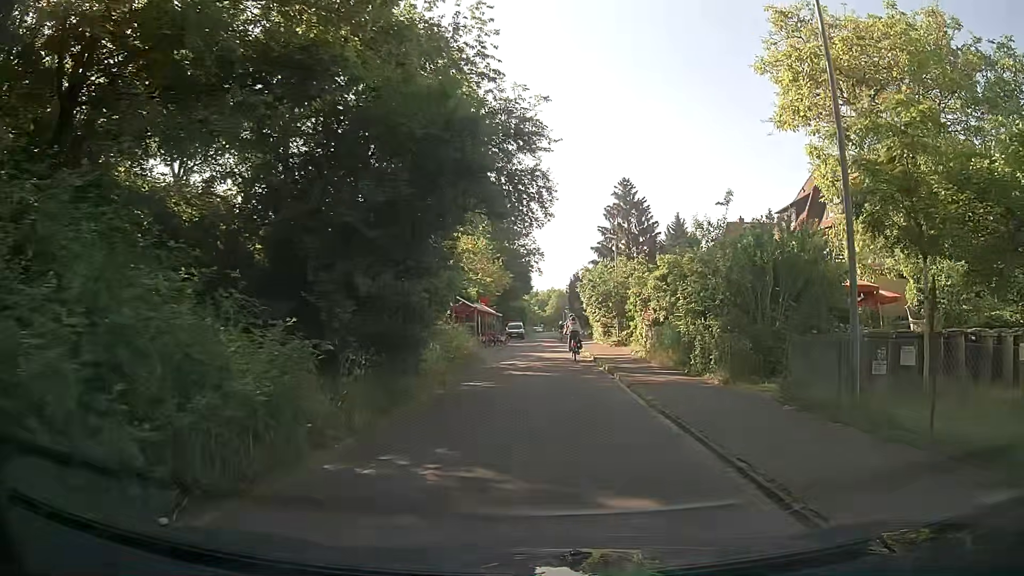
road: residential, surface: asphalt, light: Day
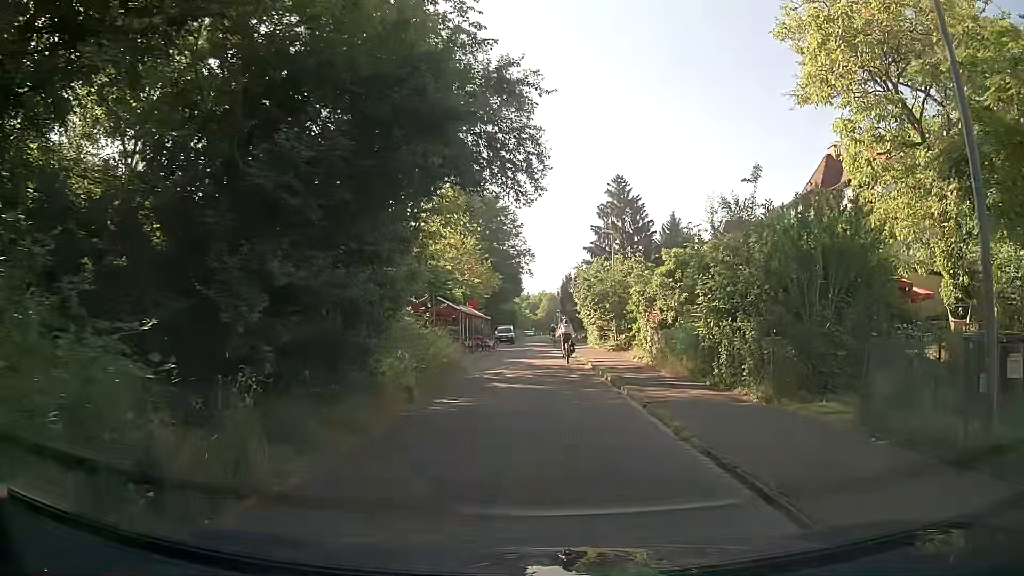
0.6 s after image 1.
(0.0, +3.2) m; 0°
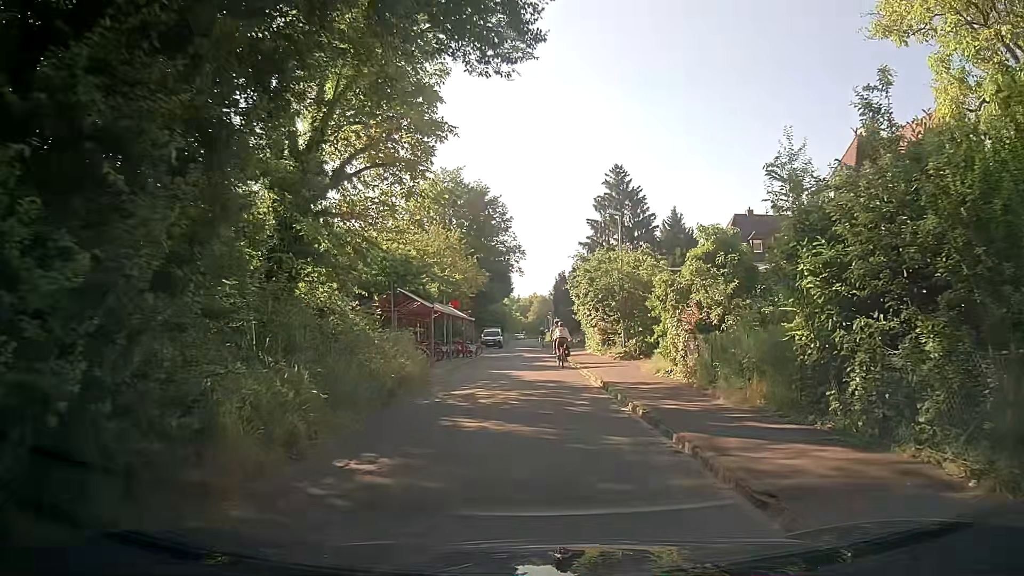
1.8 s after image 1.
(+0.1, +6.4) m; +1°
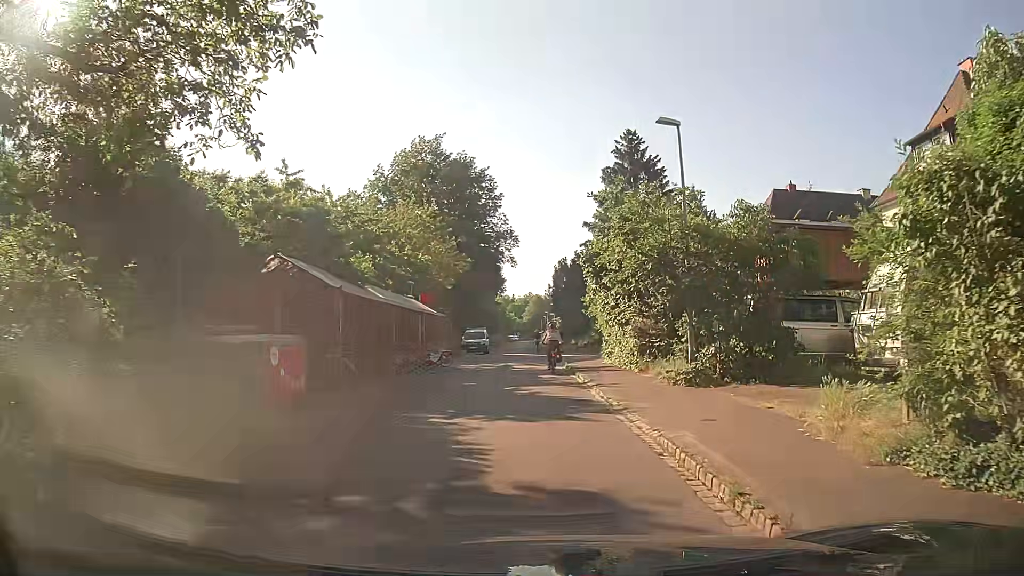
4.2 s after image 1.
(+0.2, +12.7) m; +1°
(0, +10) (0, +20) (-1, +30) (-1, +40) (-1, +50) (-1, +60) (-2, +70) (-2, +80) (-2, +90) (-2, +100) m
